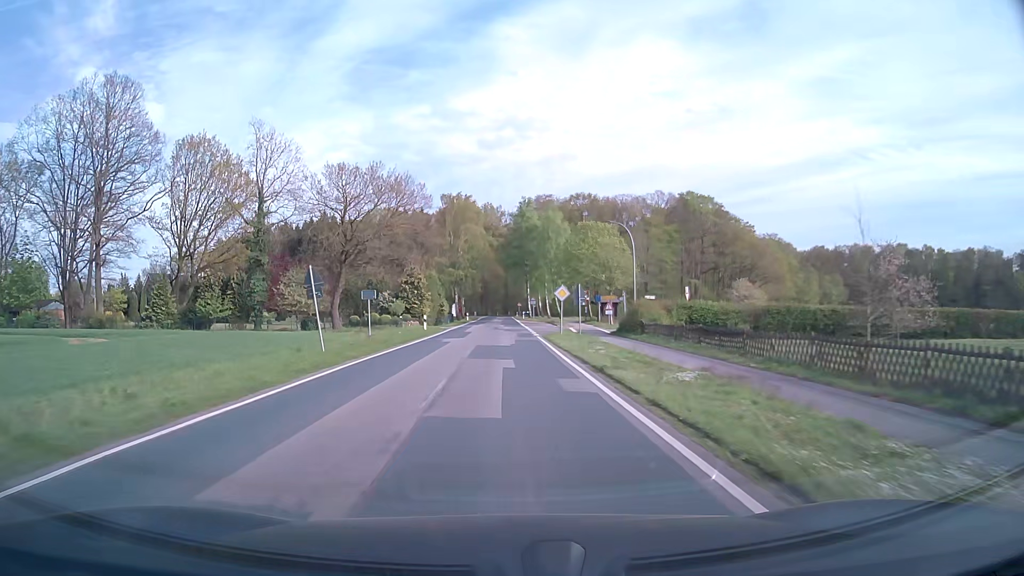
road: secondary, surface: asphalt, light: Day
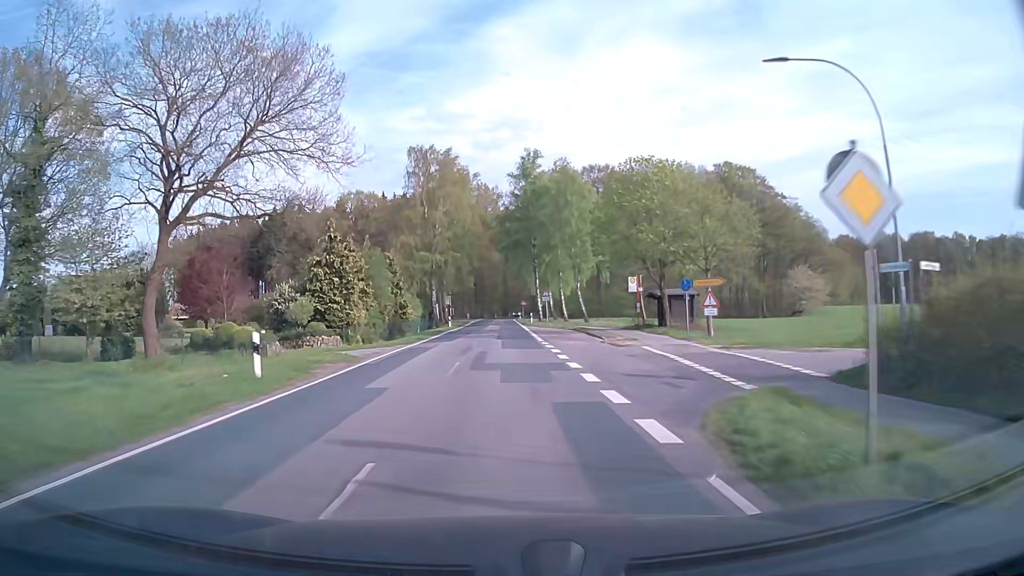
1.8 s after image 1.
(+0.1, +30.2) m; 0°
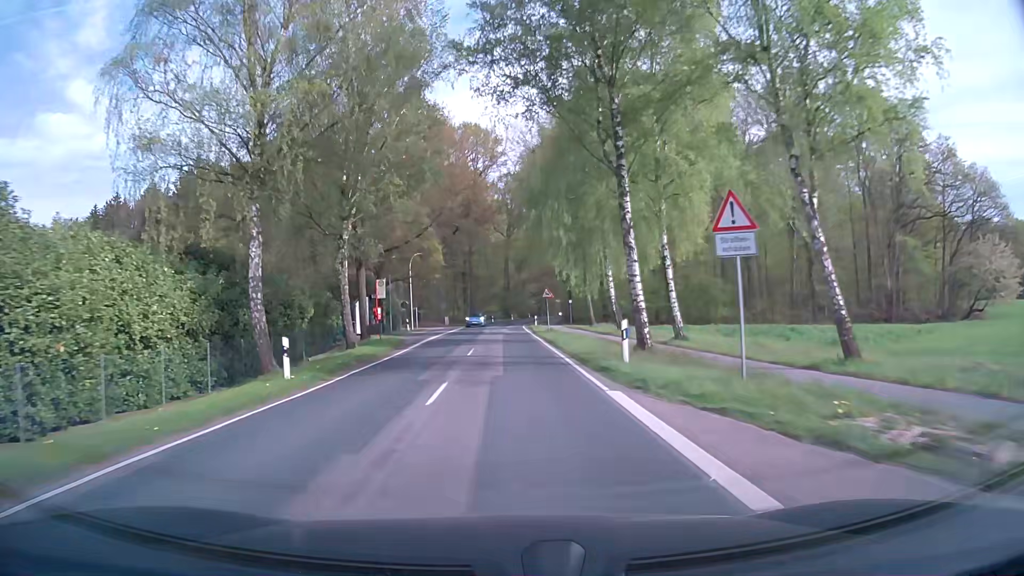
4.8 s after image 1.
(-0.1, +50.1) m; 0°
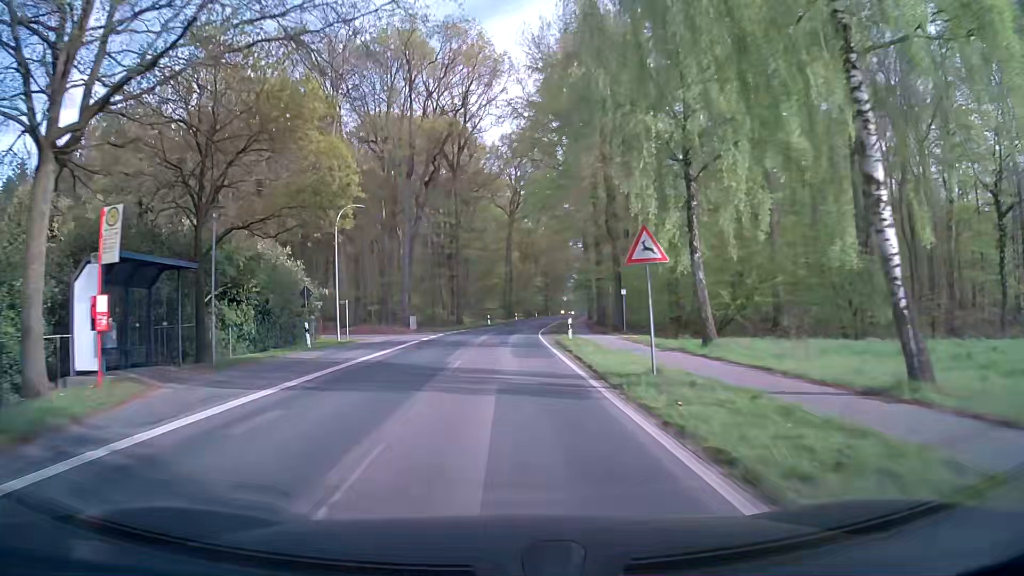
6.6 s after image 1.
(+0.1, +30.1) m; 0°
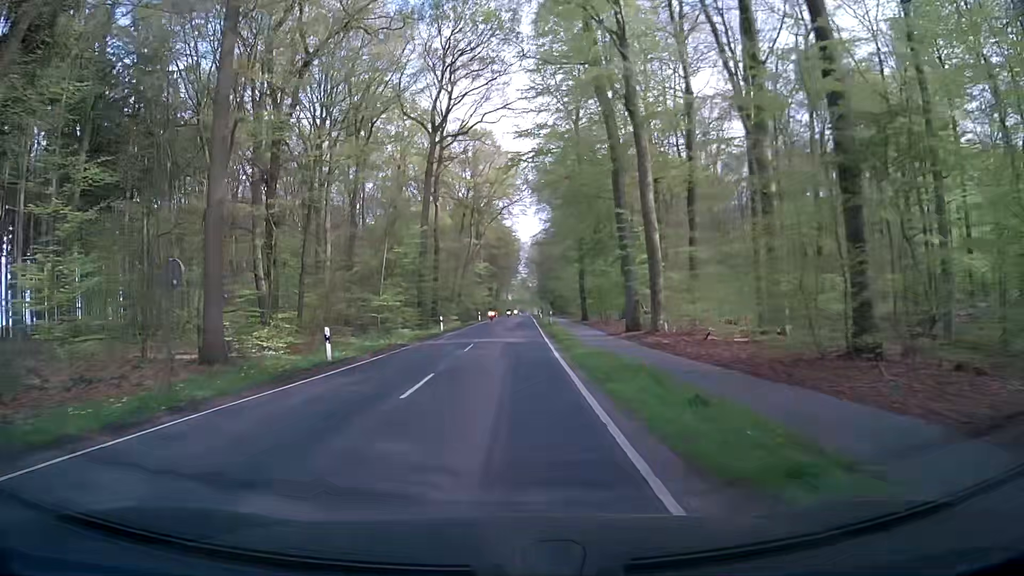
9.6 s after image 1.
(+1.7, +50.2) m; +5°
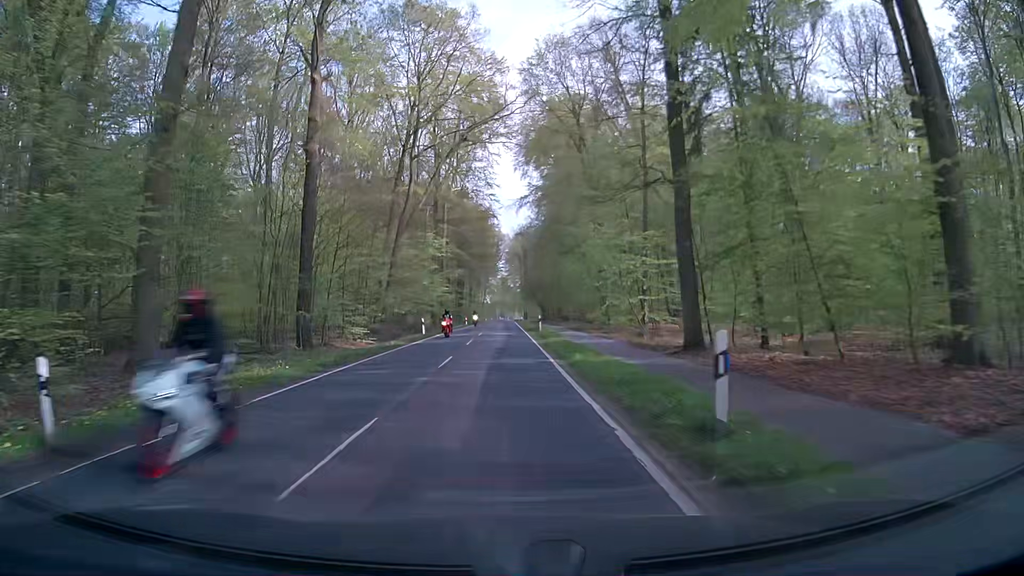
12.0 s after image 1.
(+0.7, +40.4) m; +2°
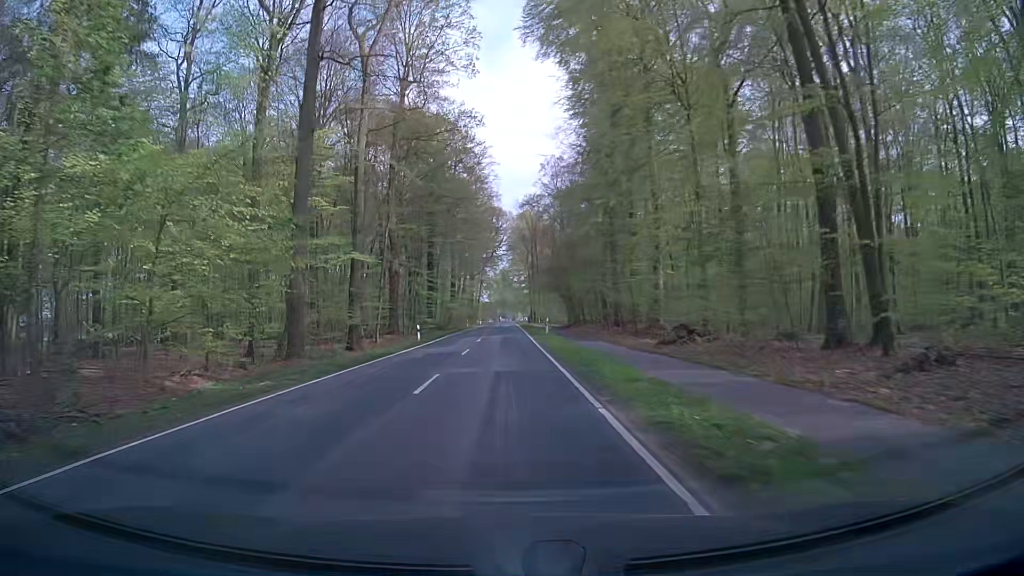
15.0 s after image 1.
(-0.2, +51.3) m; 0°
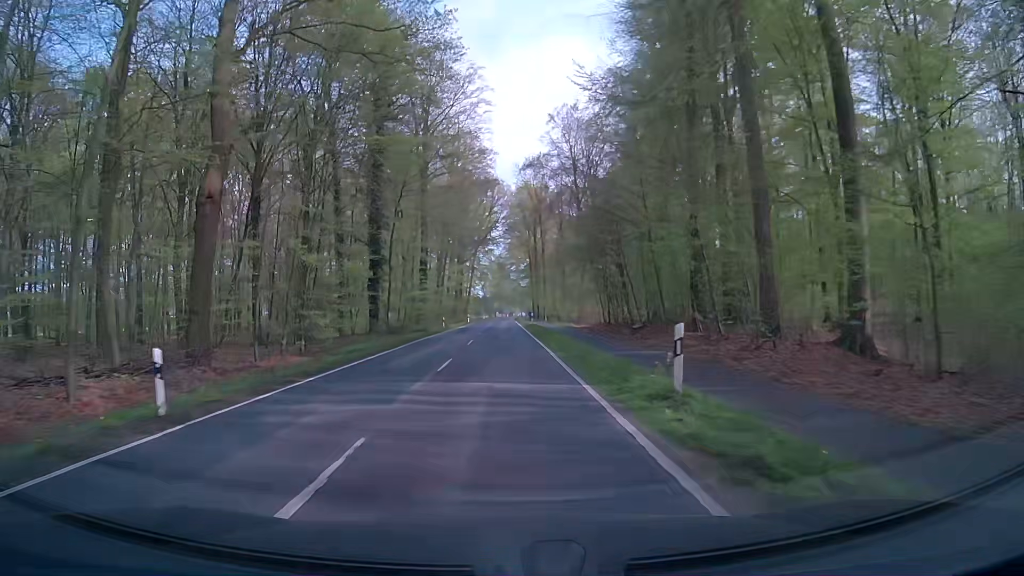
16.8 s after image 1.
(0.0, +31.2) m; 0°
(0, +10) (0, +20) (0, +30) (0, +40) (0, +50) (0, +60) (0, +70) (0, +80) (0, +90) (+1, +100) m
